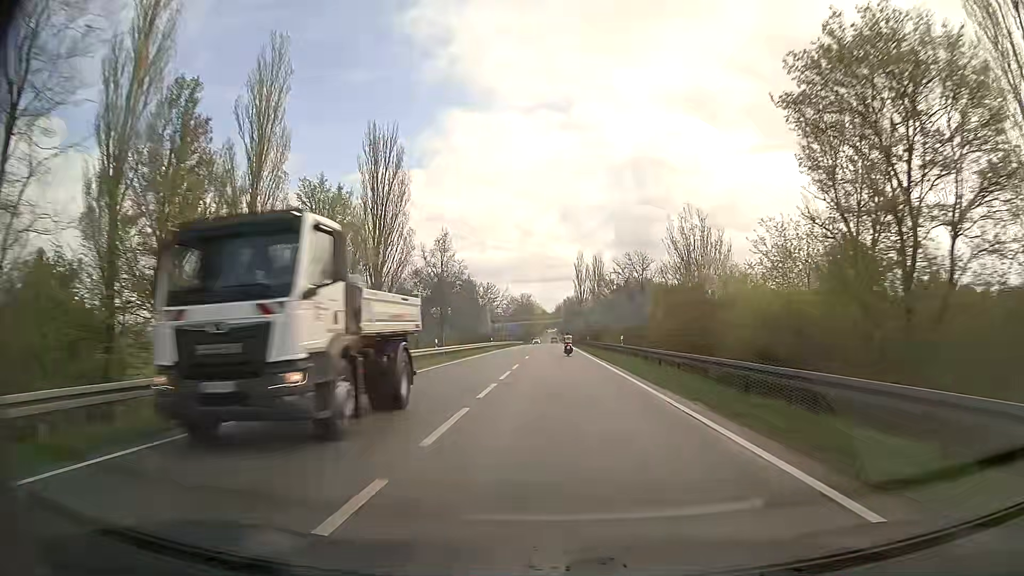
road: secondary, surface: asphalt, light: Day
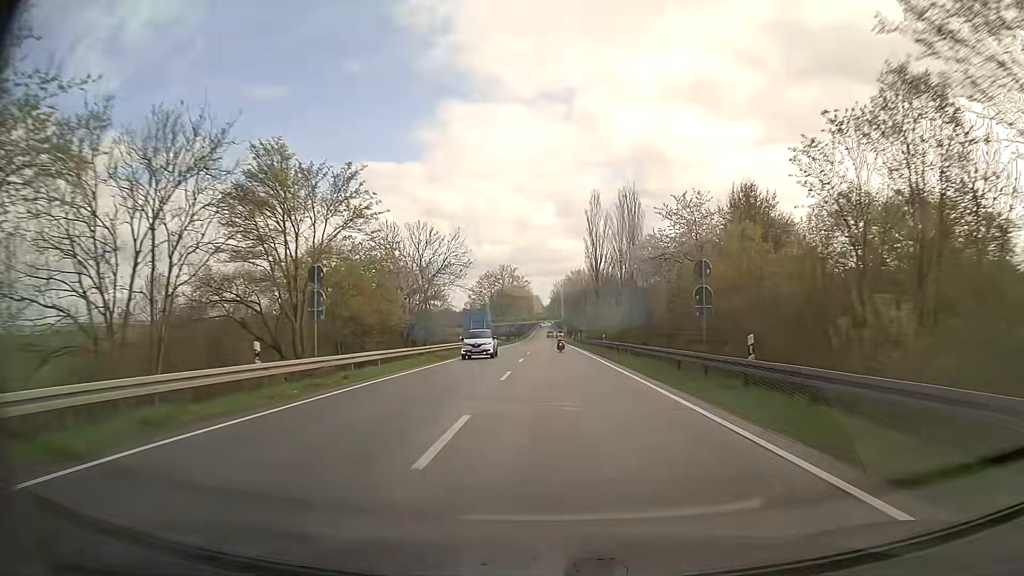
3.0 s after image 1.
(-0.1, +68.6) m; 0°
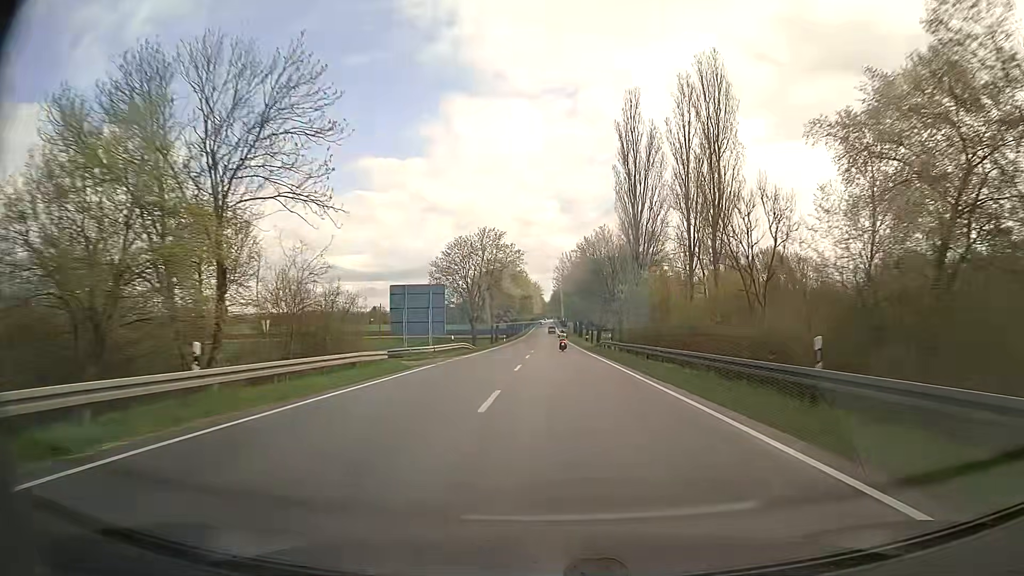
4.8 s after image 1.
(-0.2, +44.1) m; 0°
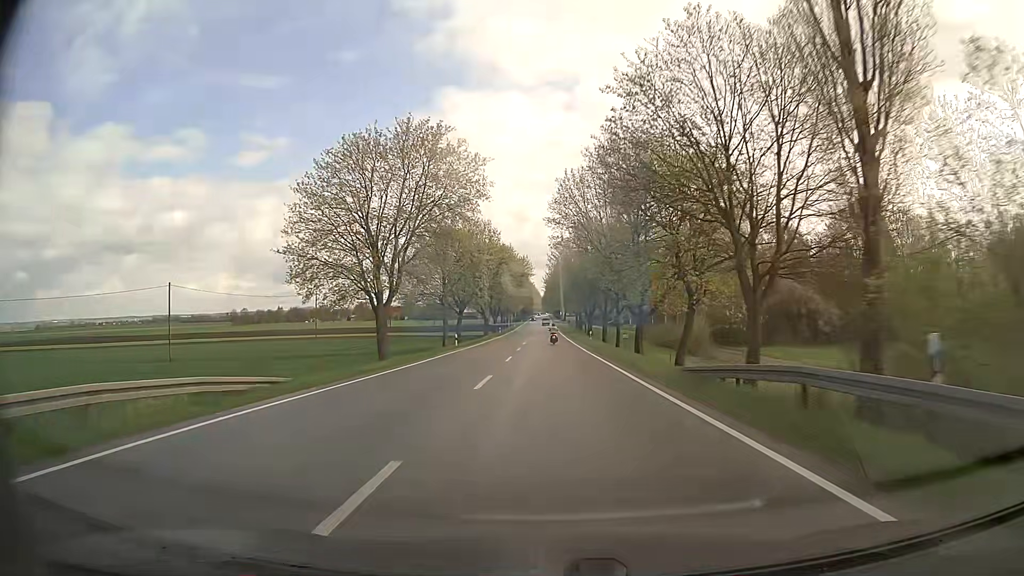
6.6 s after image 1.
(+0.3, +45.0) m; 0°
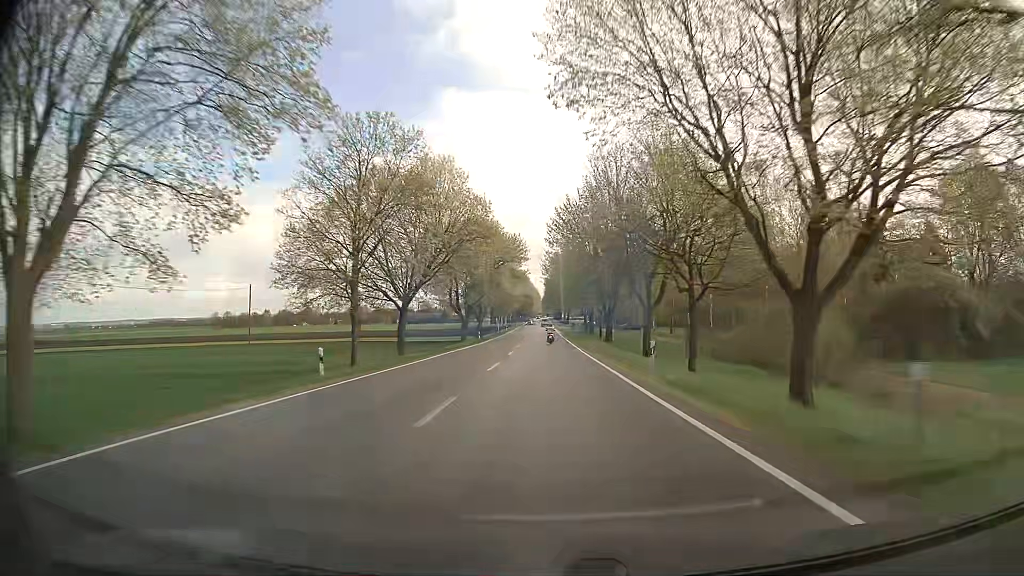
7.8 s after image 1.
(0.0, +29.9) m; 0°
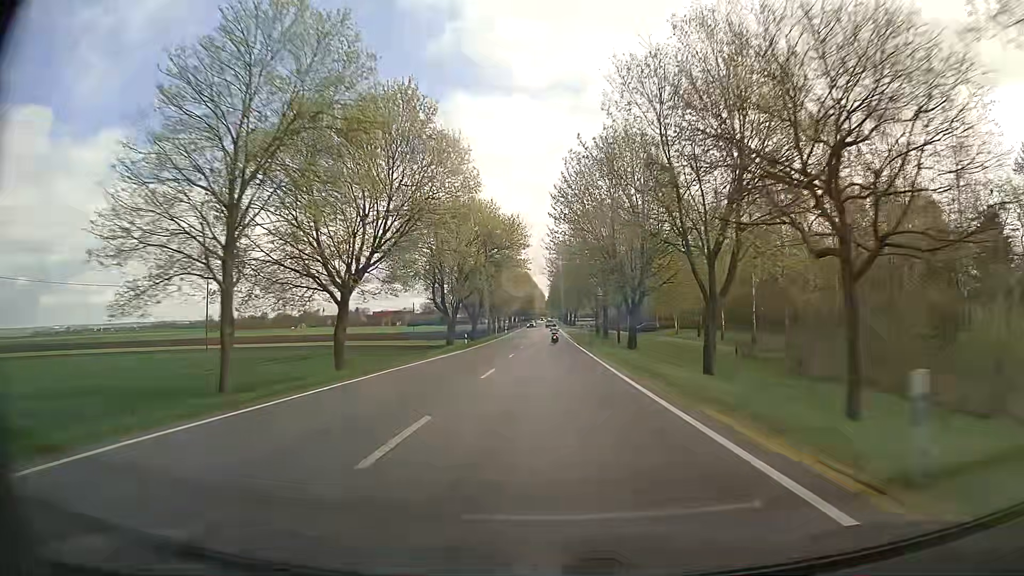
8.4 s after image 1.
(-0.1, +14.8) m; -1°
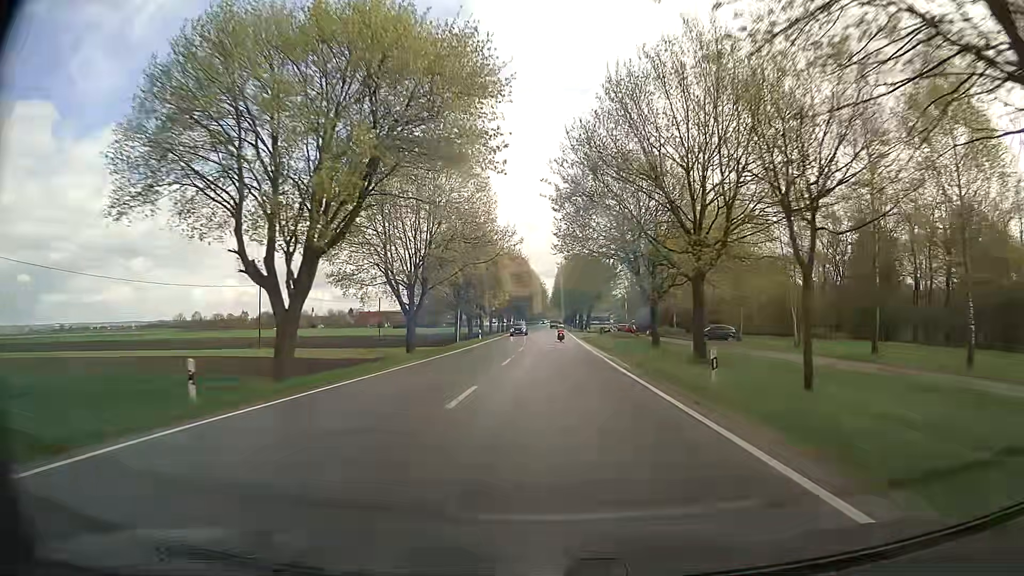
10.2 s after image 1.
(-0.2, +43.7) m; 0°
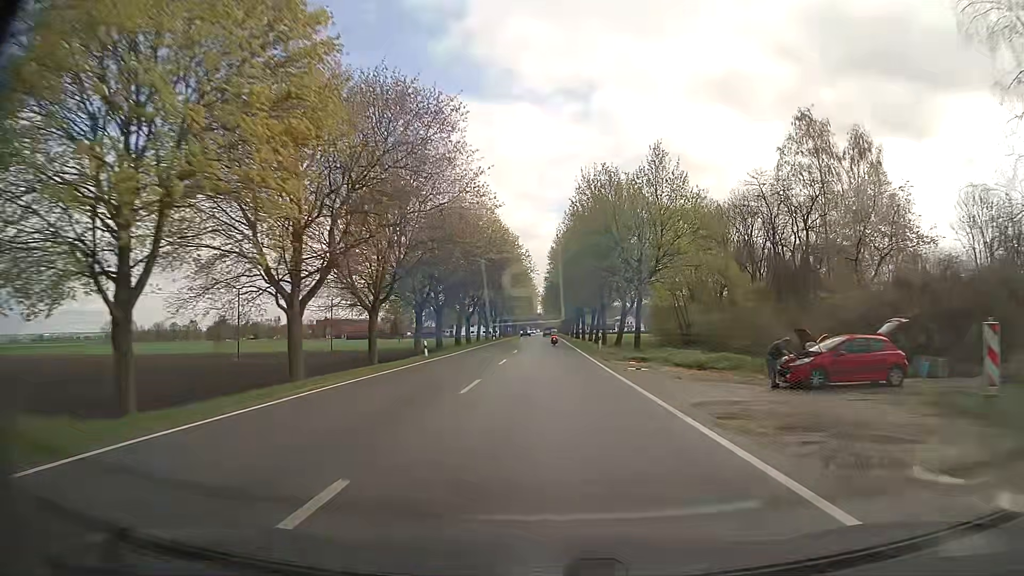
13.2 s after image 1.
(+0.5, +69.8) m; +1°
(0, +10) (0, +20) (0, +30) (0, +40) (0, +50) (0, +60) (0, +70) (0, +80) (0, +90) (-1, +100) m
